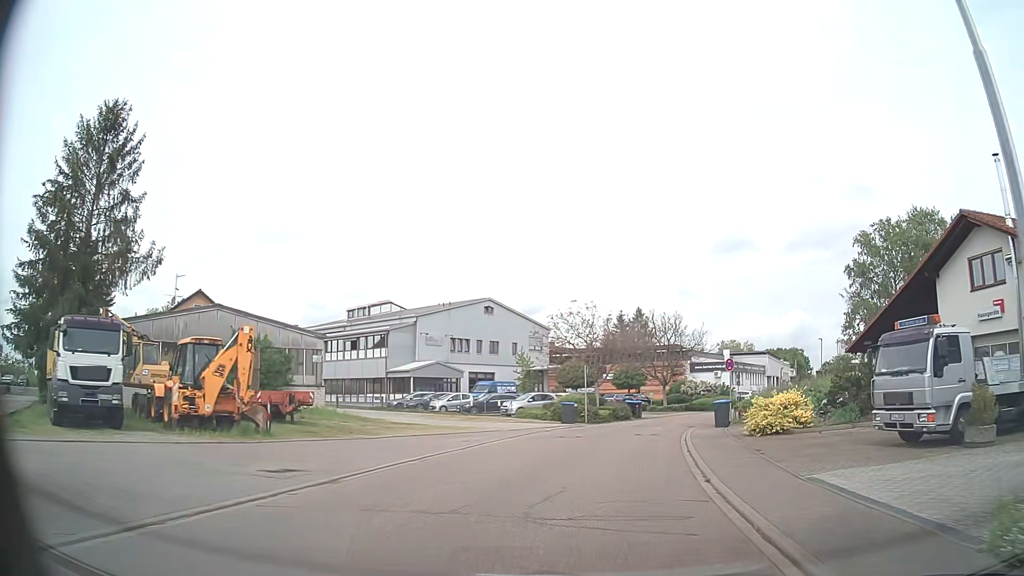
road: residential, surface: asphalt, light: Day
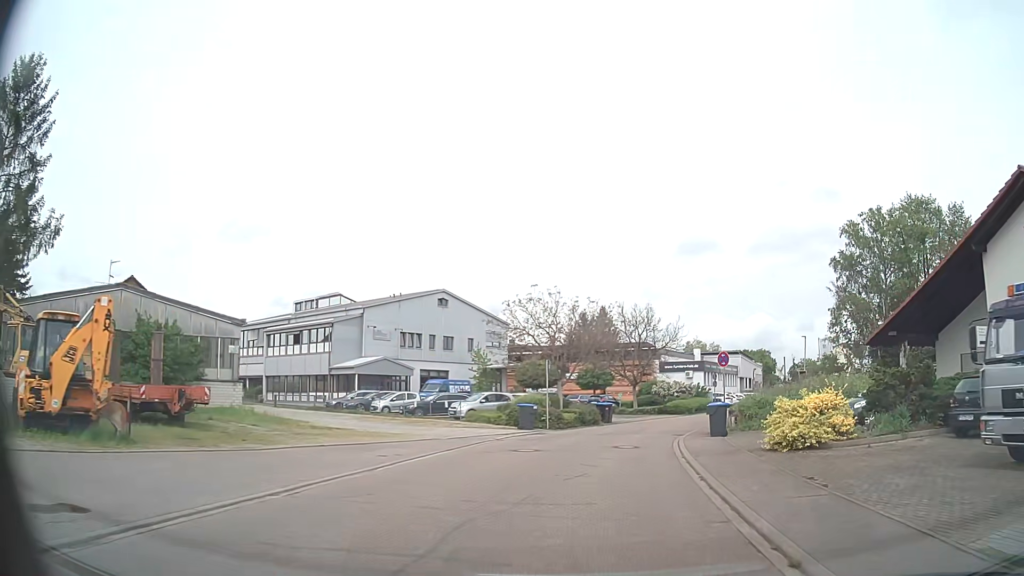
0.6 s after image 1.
(+0.2, +5.7) m; +4°
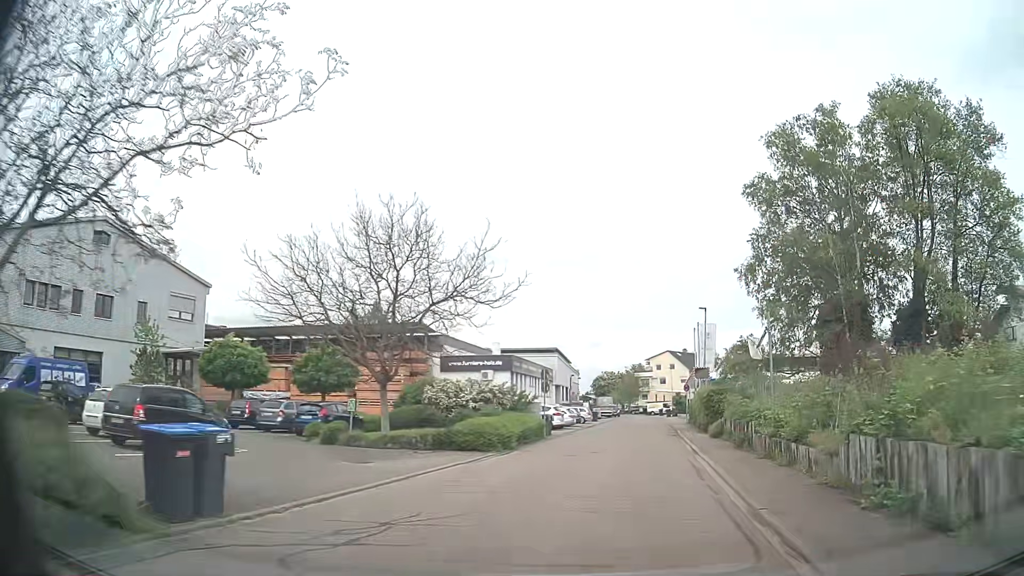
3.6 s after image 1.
(+3.9, +28.0) m; +19°
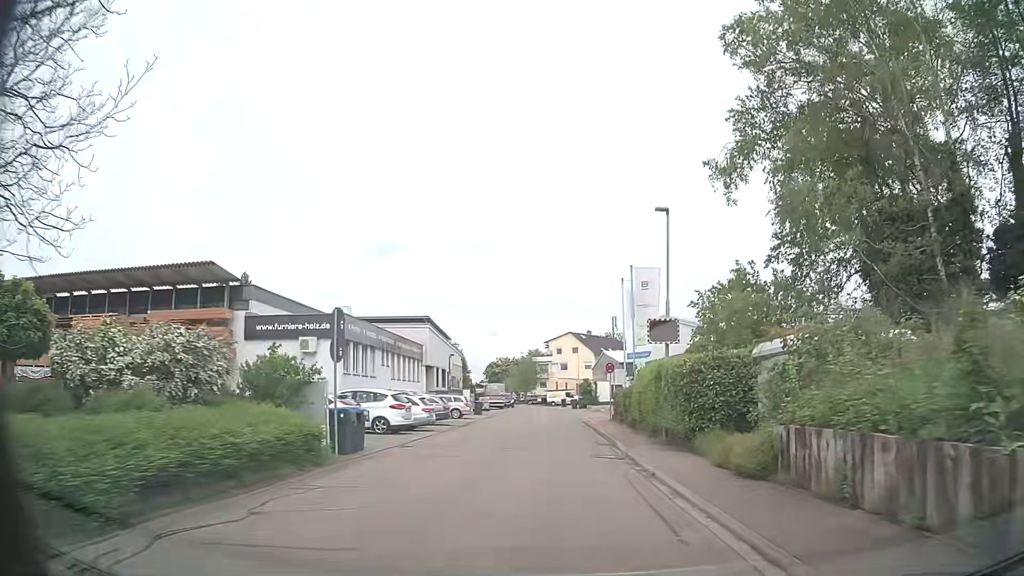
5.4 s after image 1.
(+1.7, +17.4) m; +8°
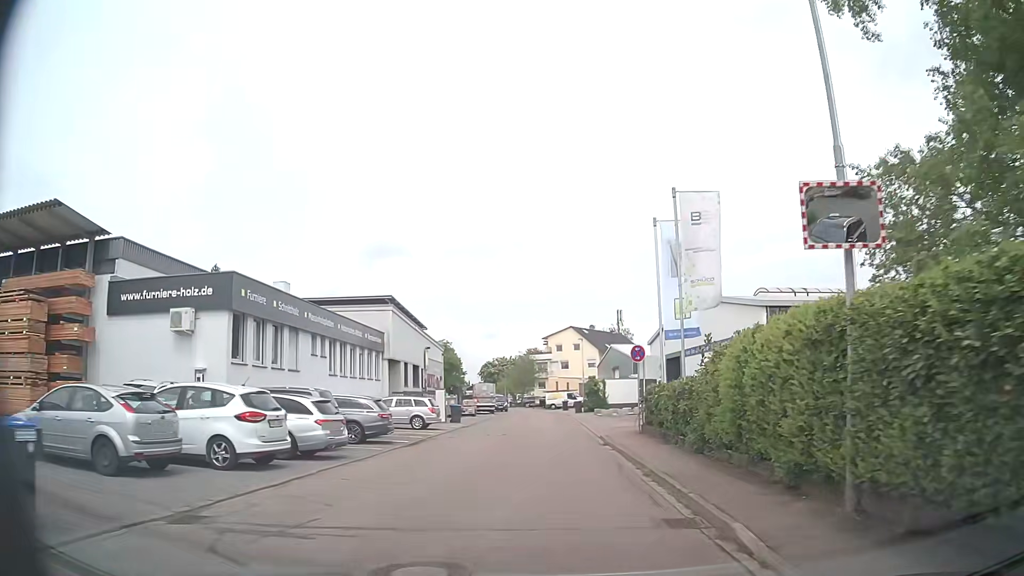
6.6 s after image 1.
(0.0, +11.9) m; 0°
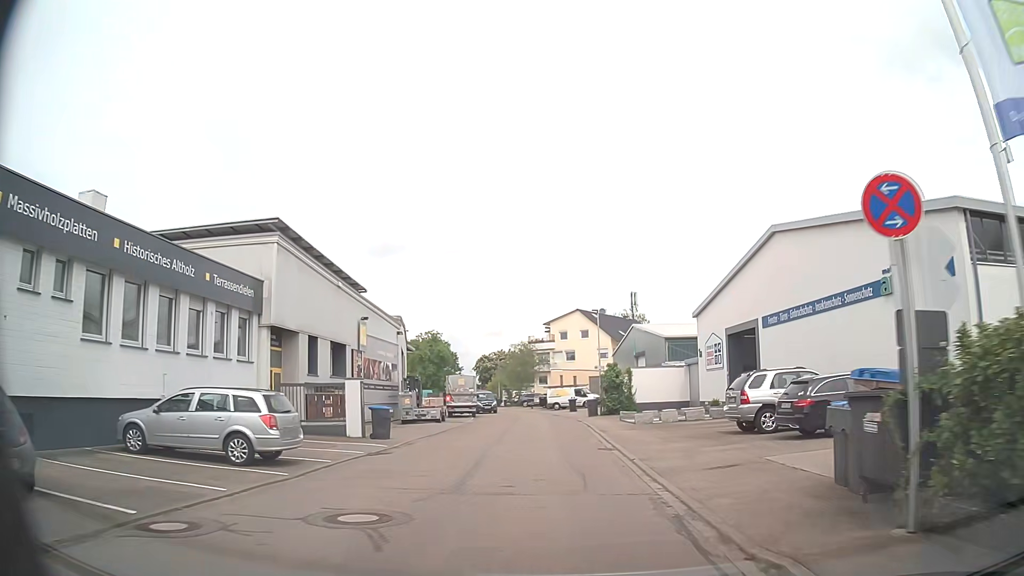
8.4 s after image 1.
(0.0, +18.0) m; -1°
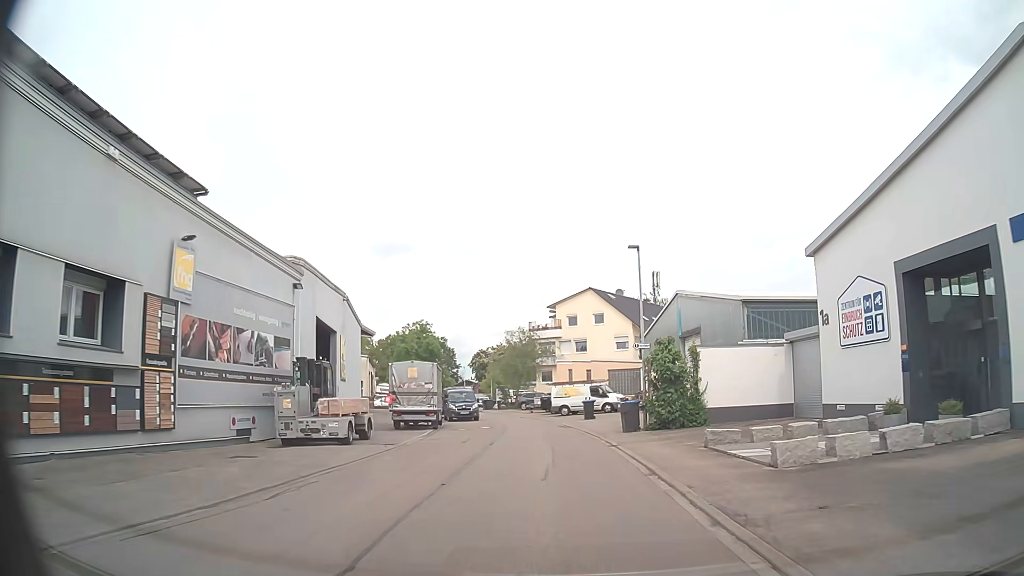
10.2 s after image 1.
(0.0, +17.8) m; 0°
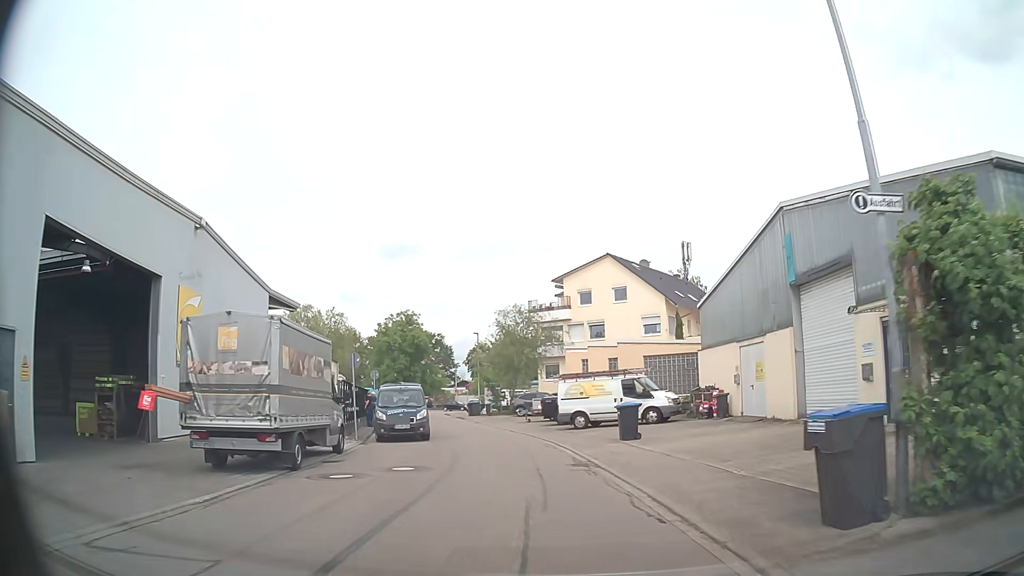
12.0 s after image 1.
(-0.1, +17.5) m; -1°
(0, +10) (-1, +20) (-3, +30) (-5, +40) (-8, +49) (-10, +59) (-12, +69) (-12, +79) (-12, +88) (-20, +95) m
